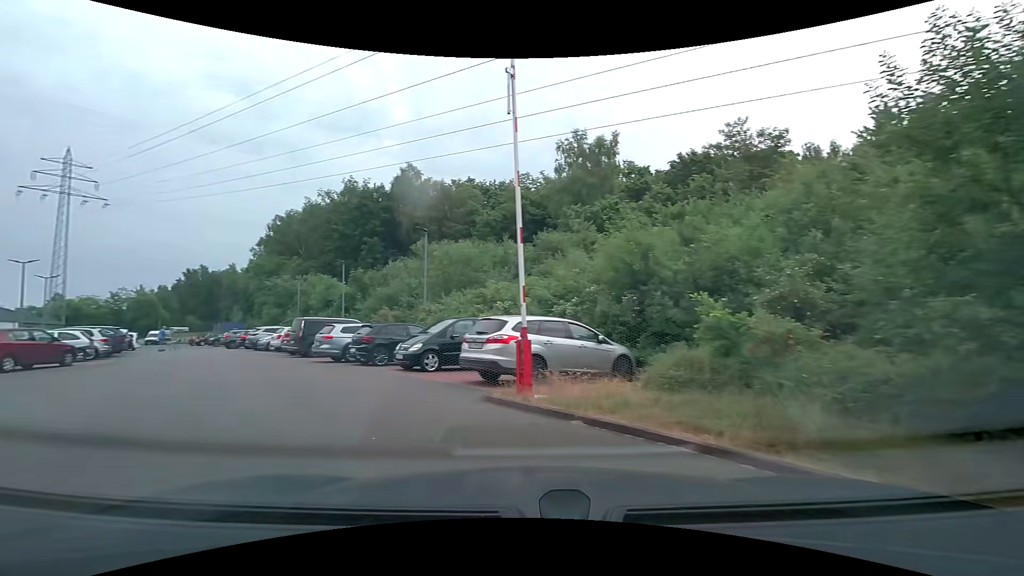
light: Day
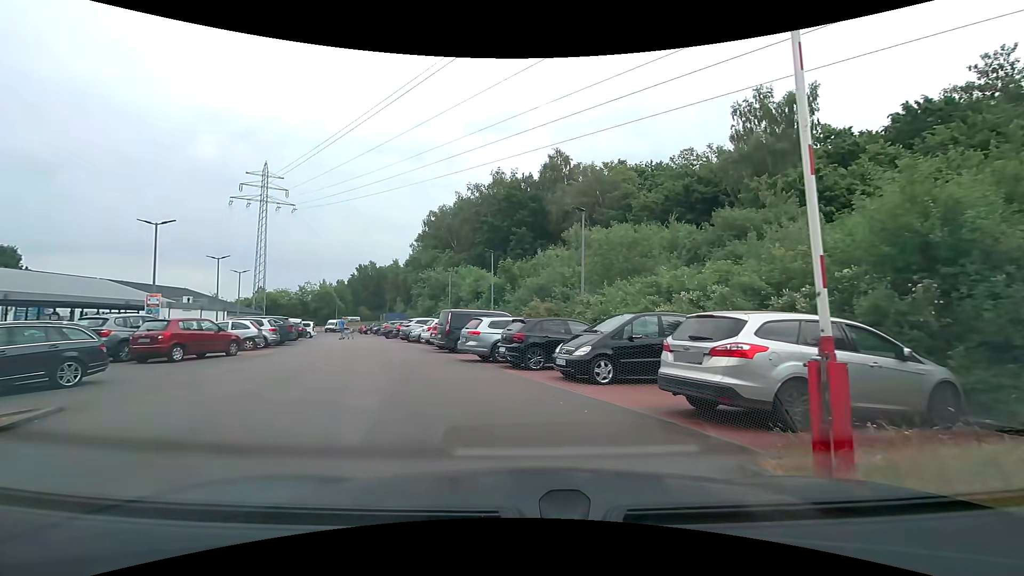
(-0.7, +3.6) m; -16°
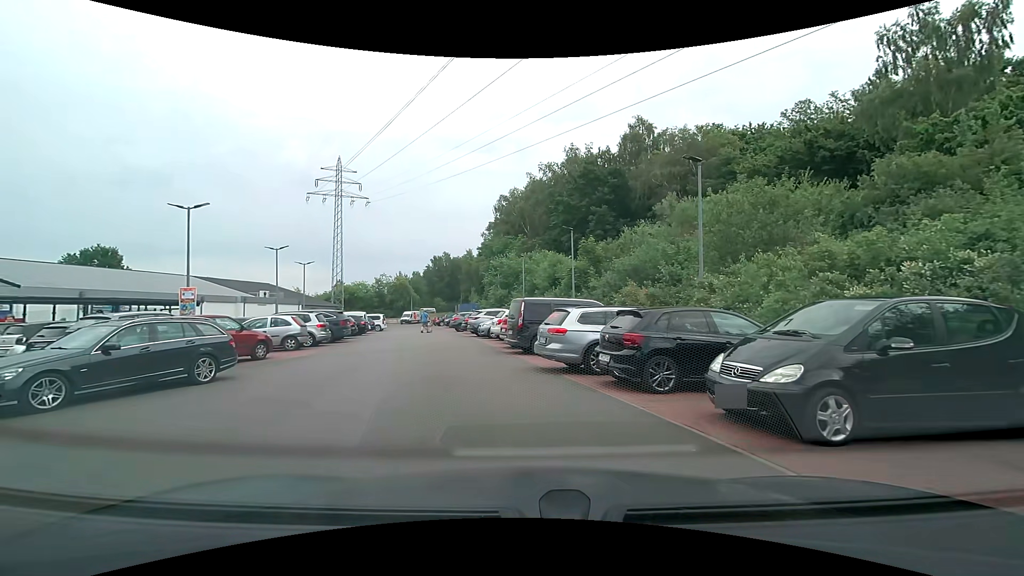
(-0.5, +4.9) m; -11°
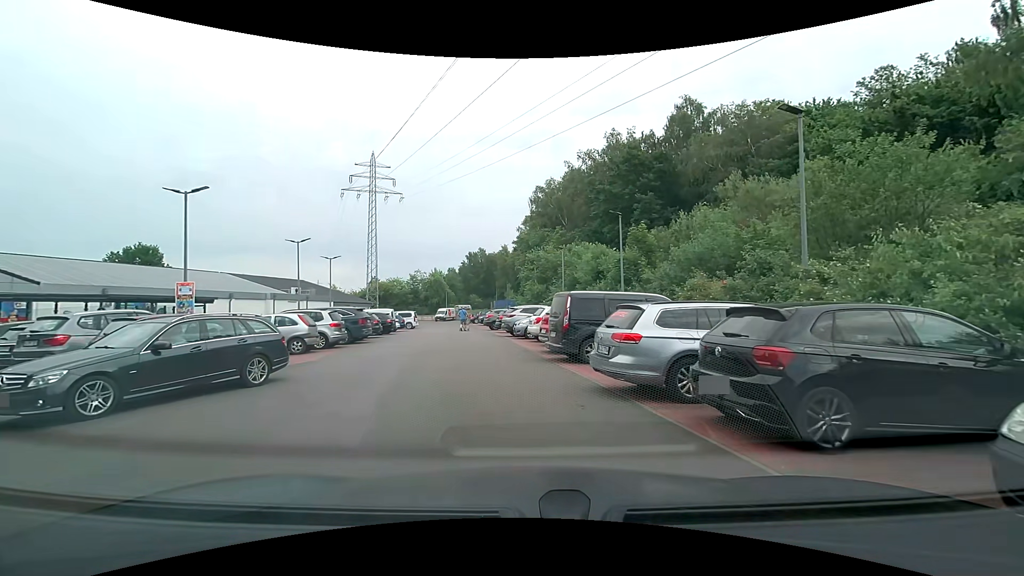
(-0.1, +3.2) m; -4°
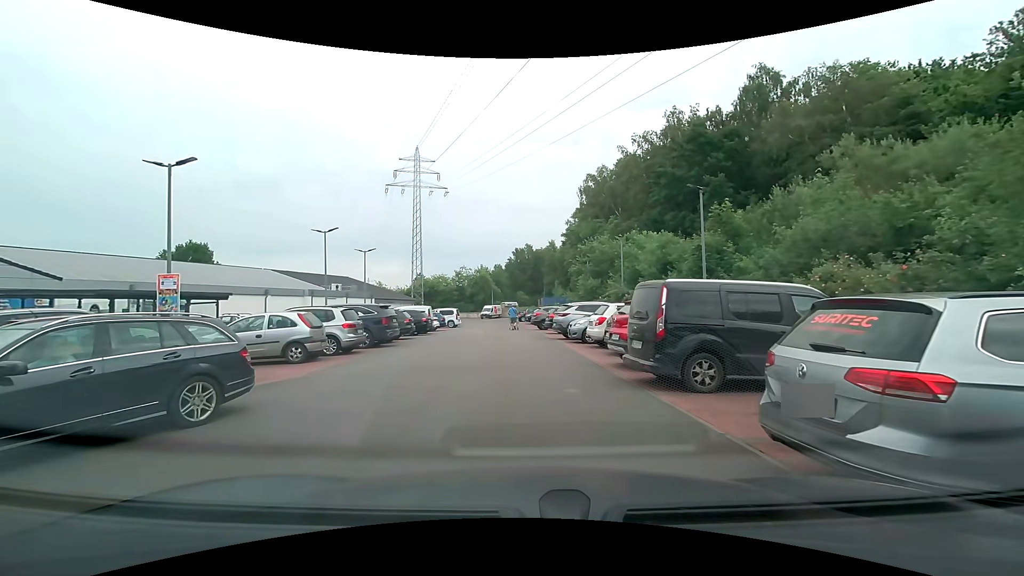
(-0.2, +4.2) m; -4°
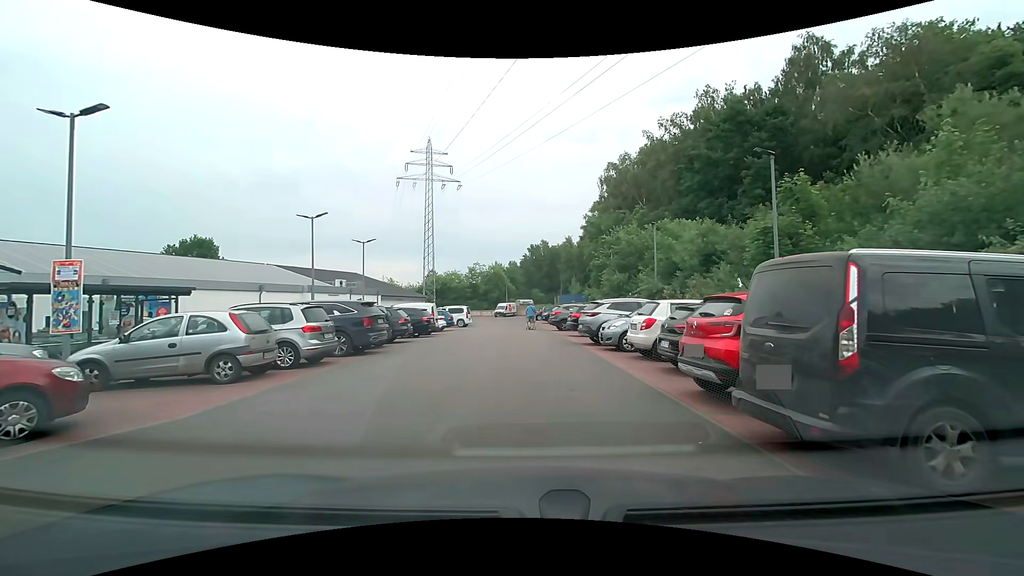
(-0.2, +4.1) m; -4°
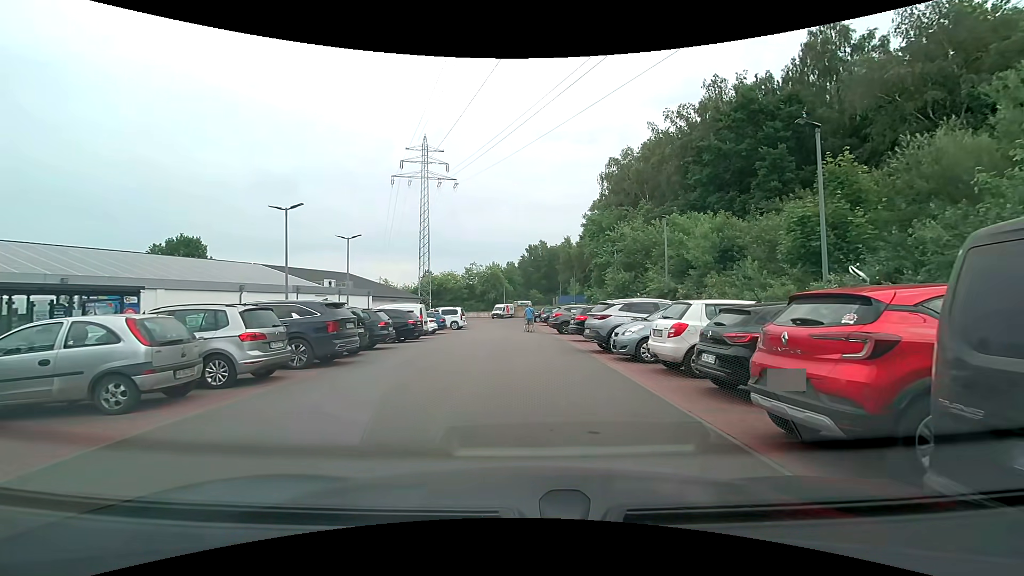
(0.0, +2.5) m; +2°
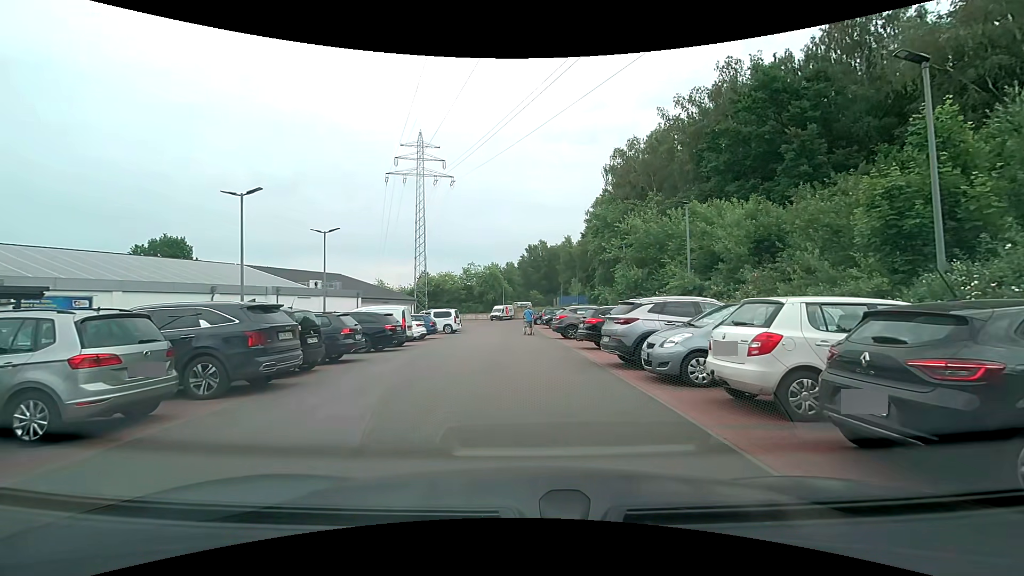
(-0.1, +3.5) m; 0°
